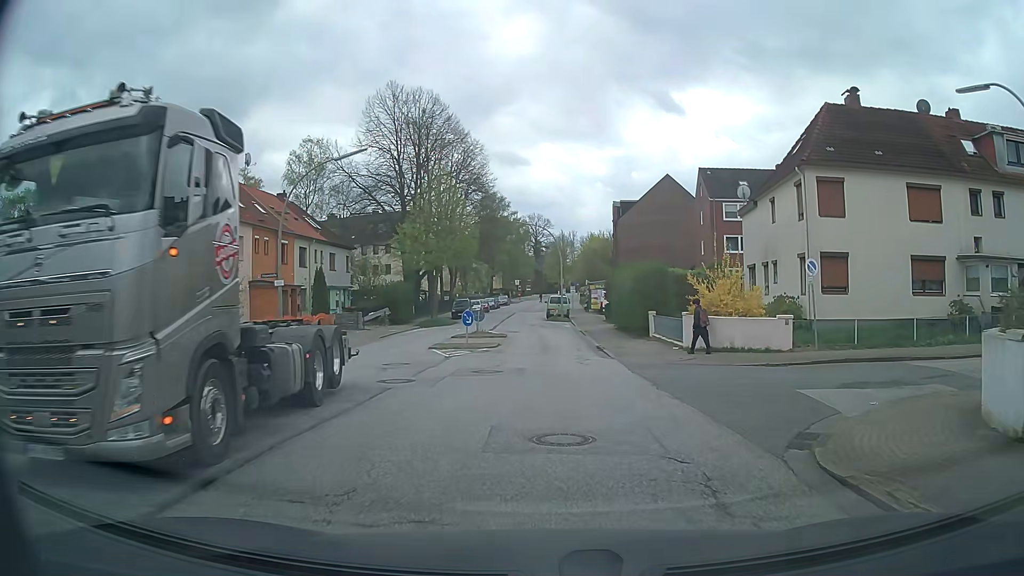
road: tertiary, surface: asphalt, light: Day
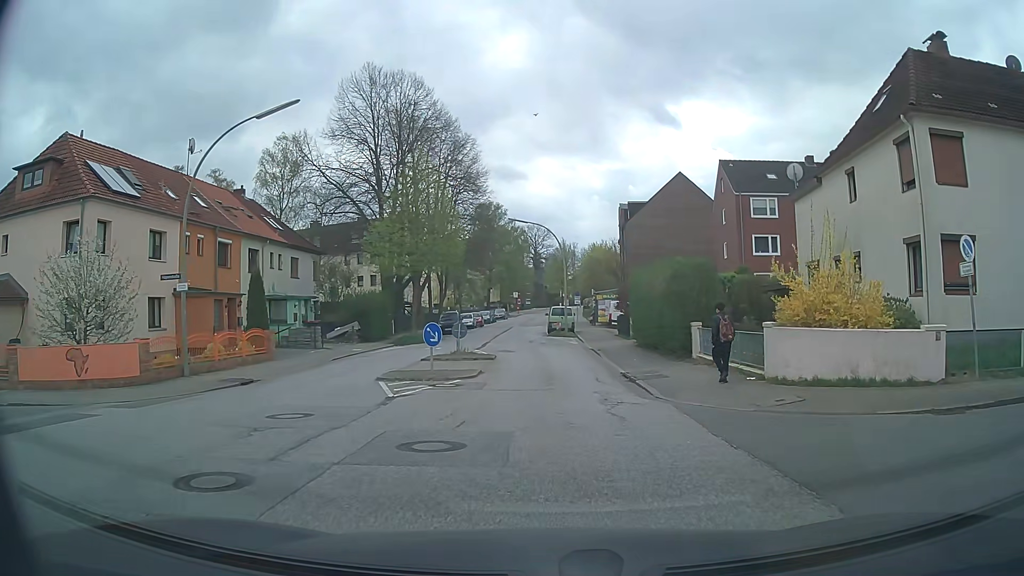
(-0.1, +8.1) m; 0°
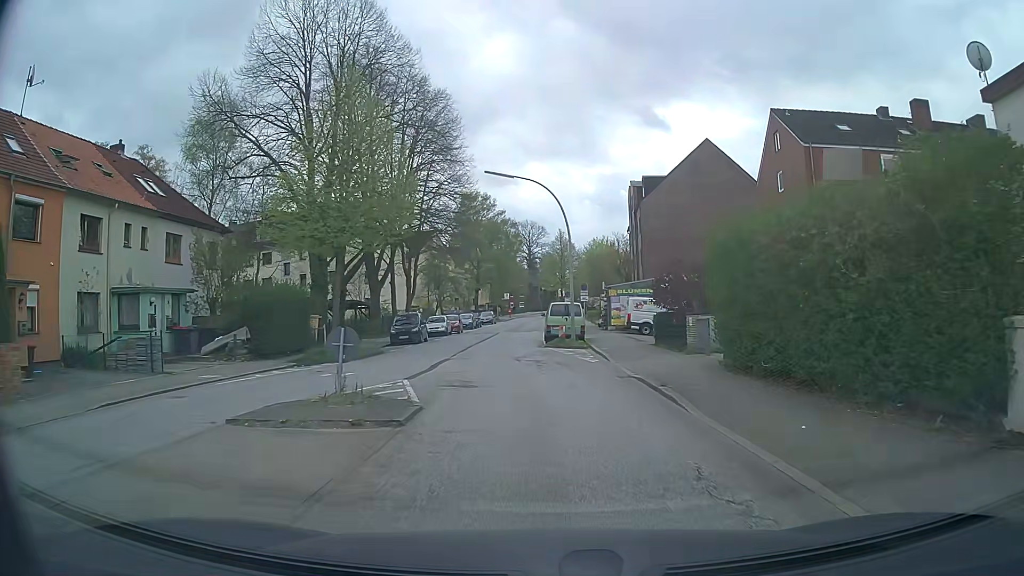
(-0.1, +15.3) m; 0°
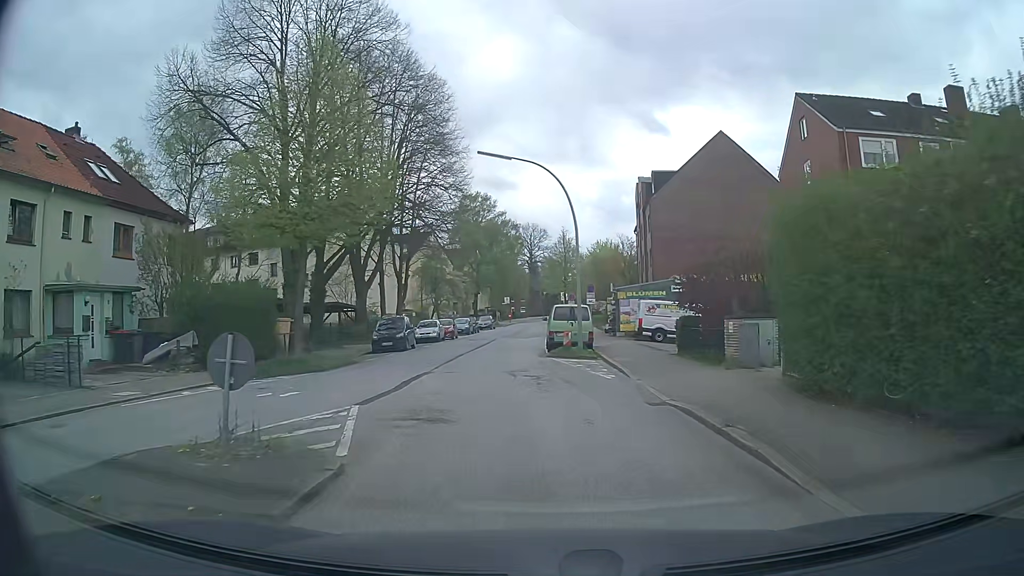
(0.0, +4.3) m; 0°
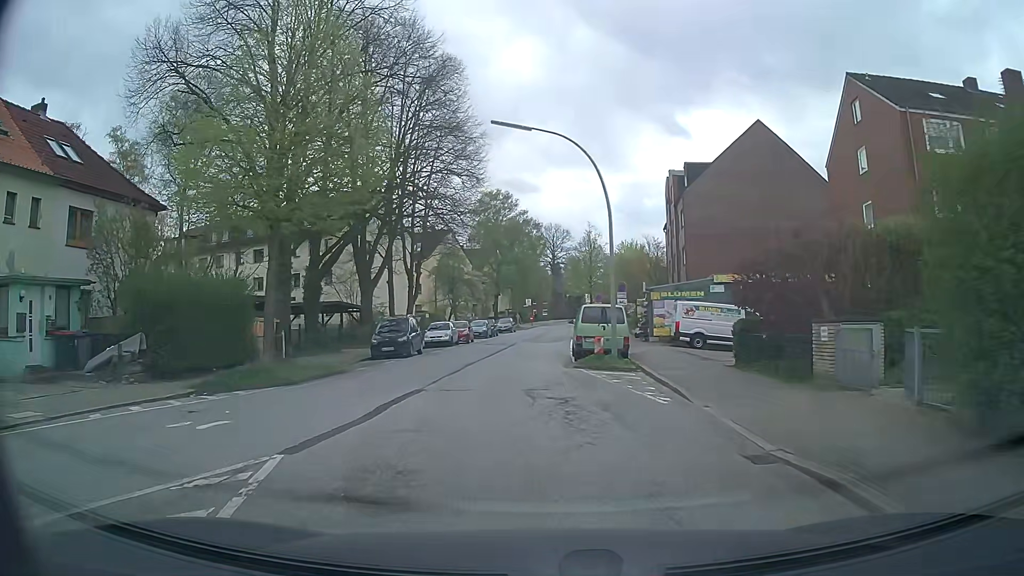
(-0.1, +4.4) m; -2°
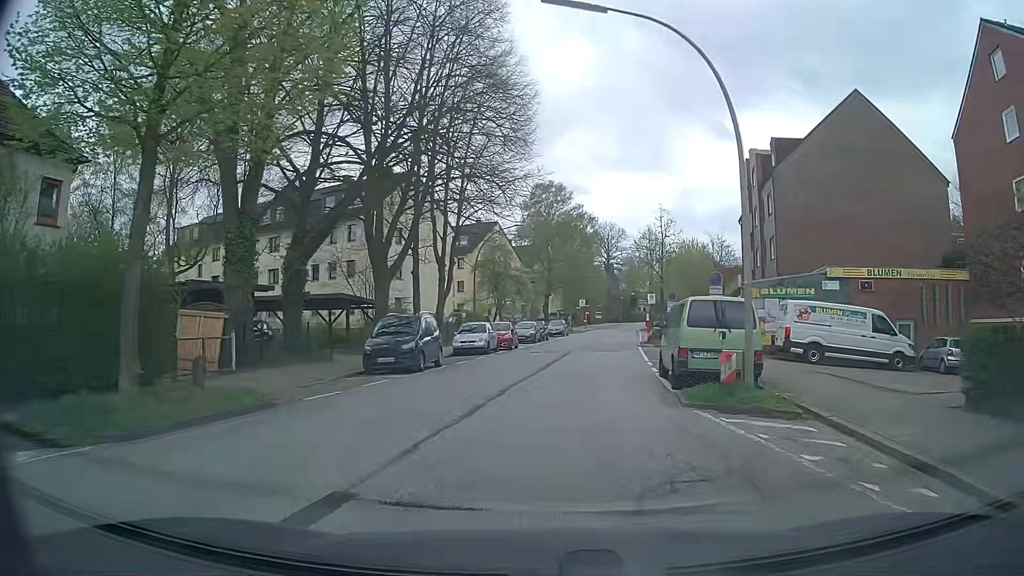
(-0.5, +8.8) m; -4°
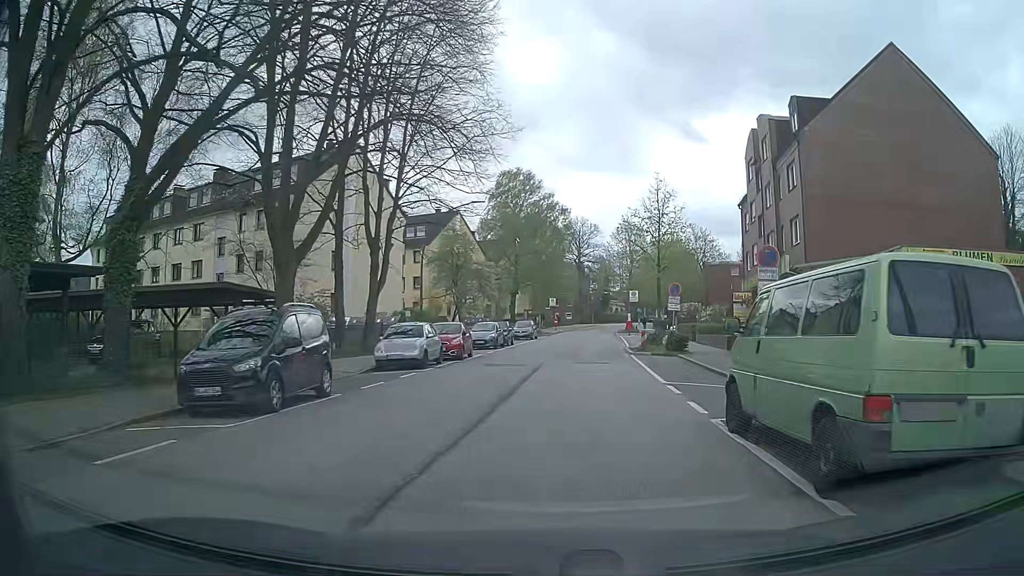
(+0.2, +9.0) m; +4°
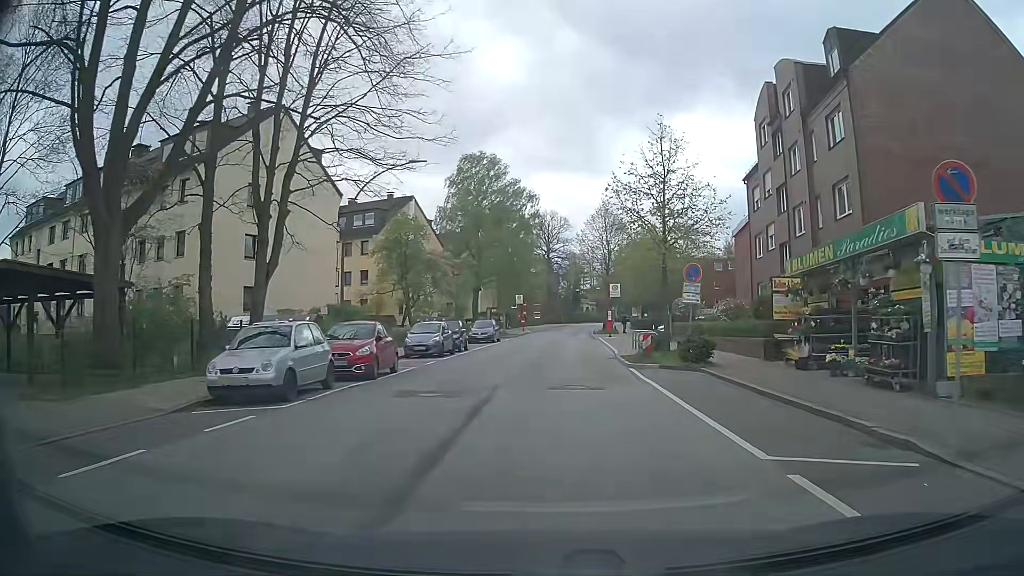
(+0.1, +9.3) m; +2°
(0, +10) (+1, +20) (+1, +30) (+2, +40) (+3, +50) (+3, +60) (+4, +70) (+5, +80) (+6, +90) (+7, +100) m
